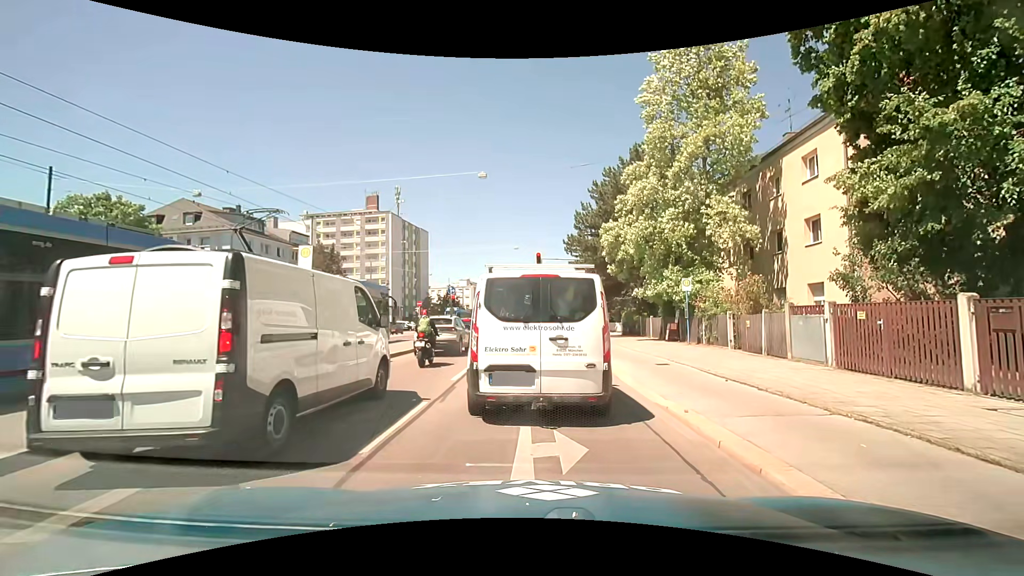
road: primary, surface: asphalt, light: Day
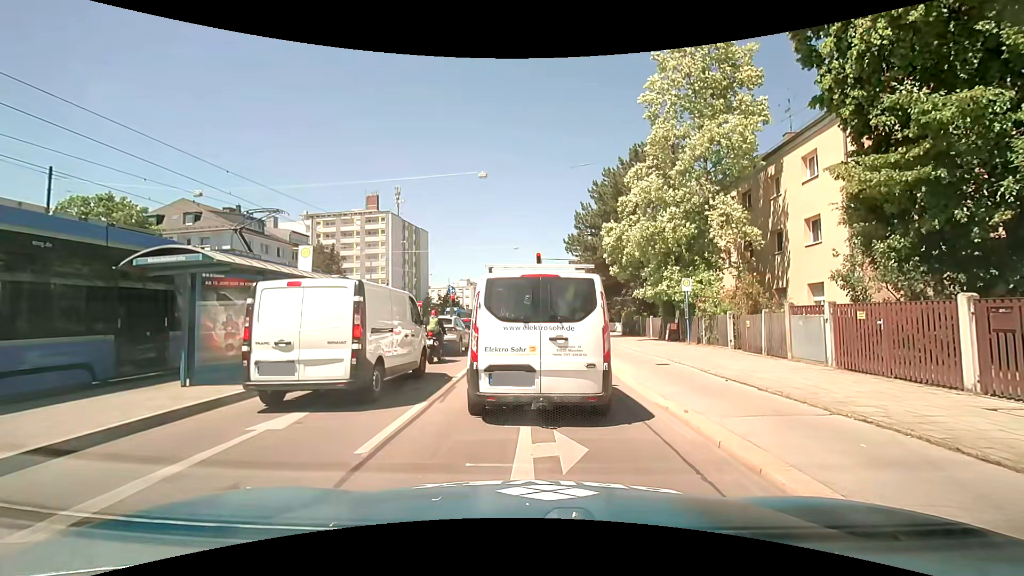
(0.0, 0.0) m; 0°
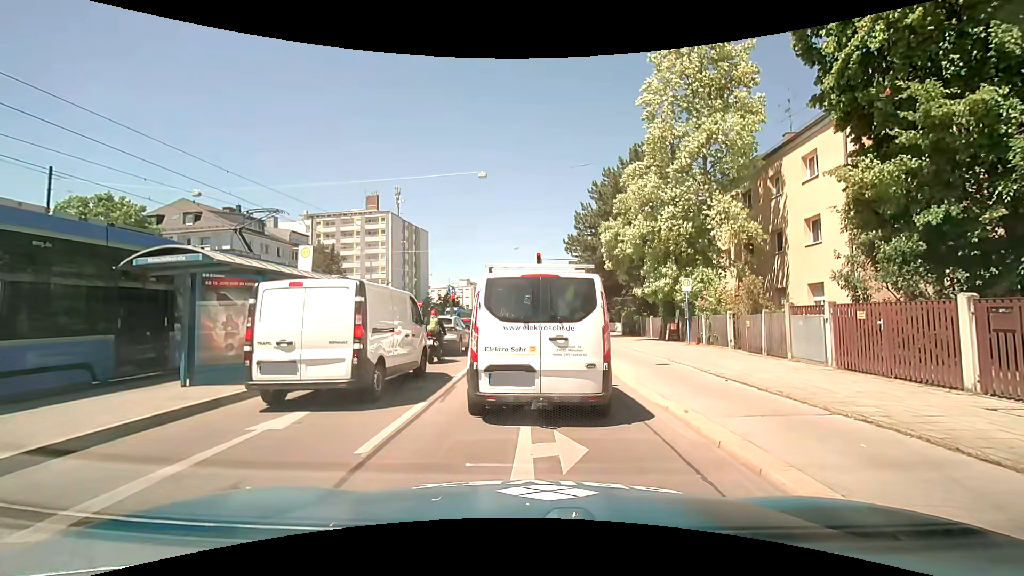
(0.0, 0.0) m; 0°
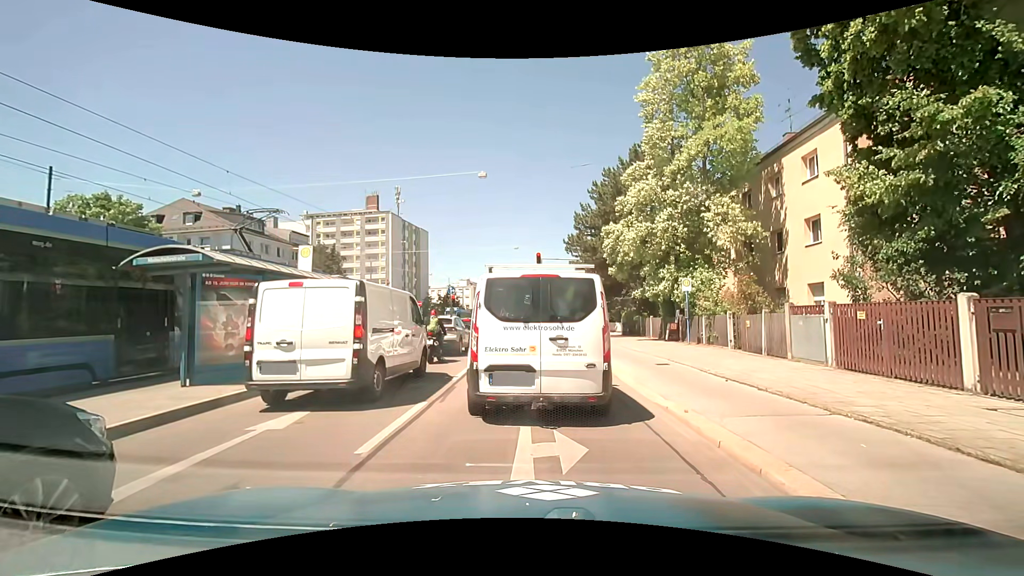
(0.0, 0.0) m; 0°
(0, +10) (0, +20) (0, +30) (+1, +40) (+1, +50) (+1, +60) (+1, +70) (+2, +80) (+2, +90) (+3, +100) m
